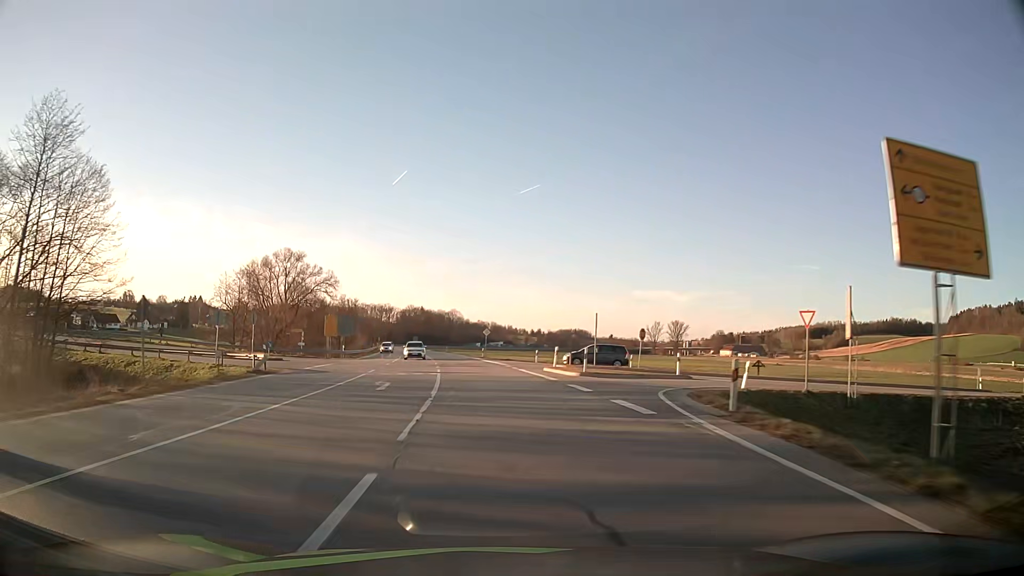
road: secondary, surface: asphalt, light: Day
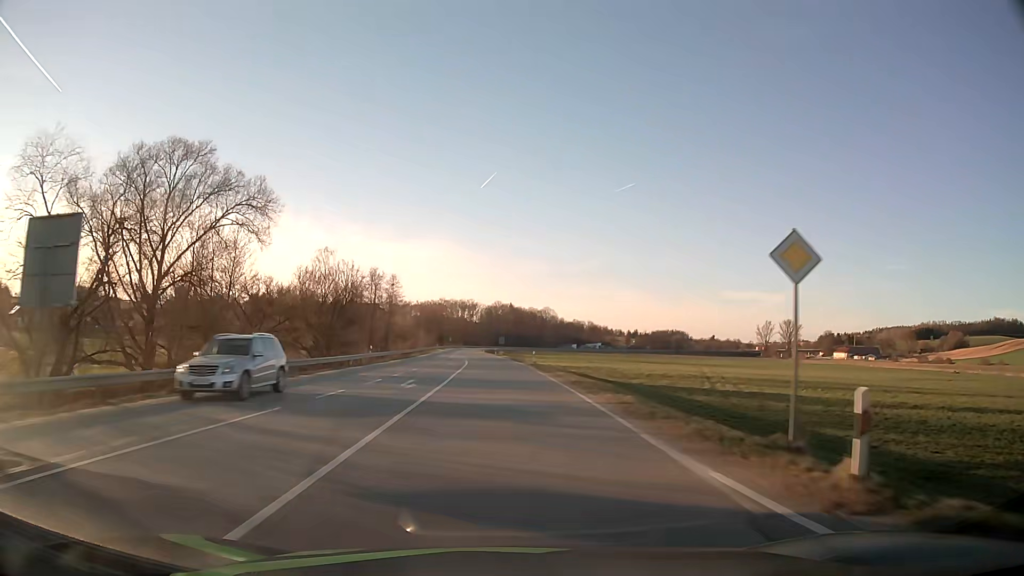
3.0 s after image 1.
(-4.9, +61.8) m; -8°
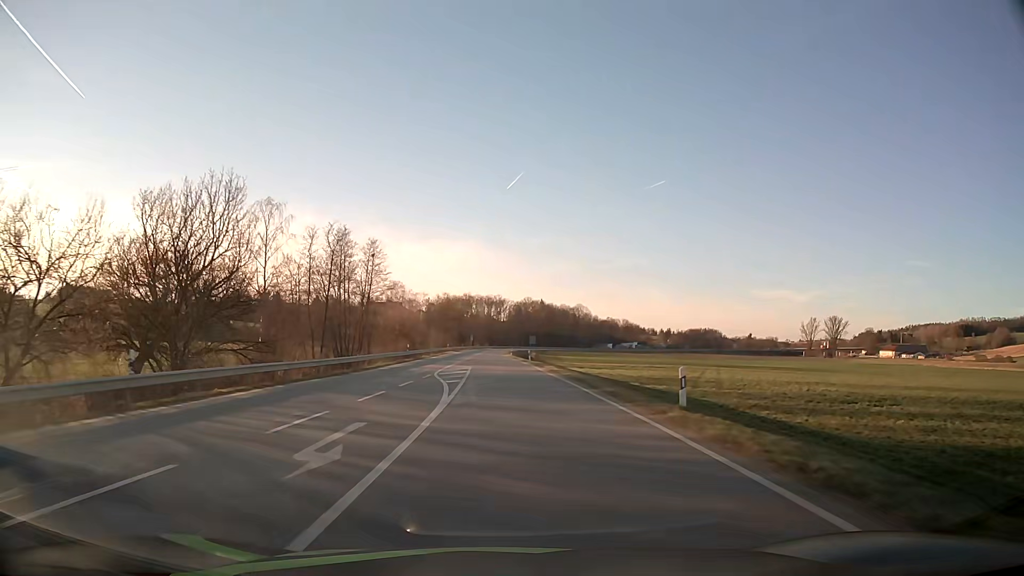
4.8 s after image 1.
(-0.9, +37.2) m; -2°
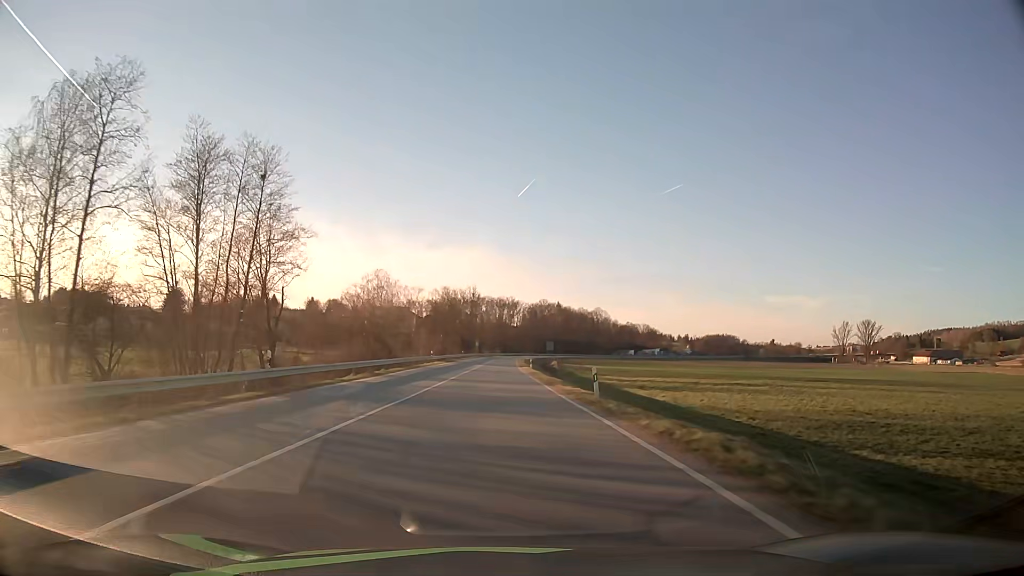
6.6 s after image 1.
(-0.3, +37.2) m; -1°
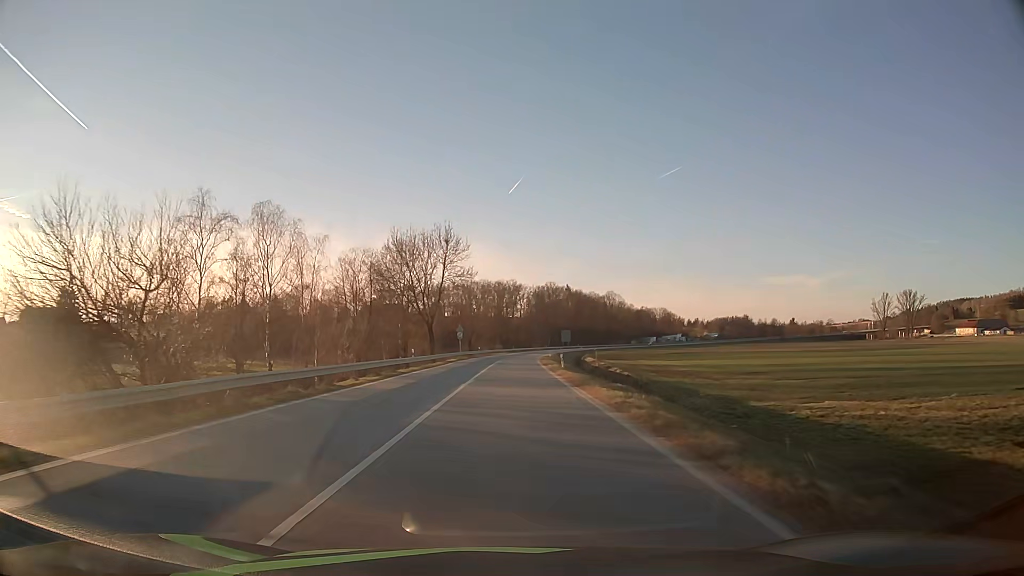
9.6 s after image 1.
(-0.6, +62.2) m; 0°
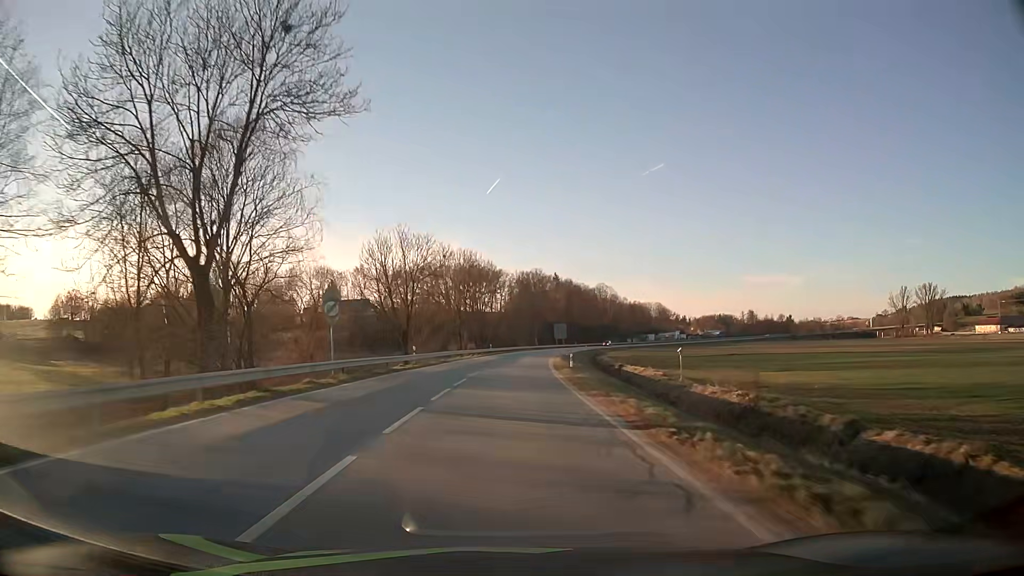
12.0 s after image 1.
(+0.8, +49.9) m; +2°
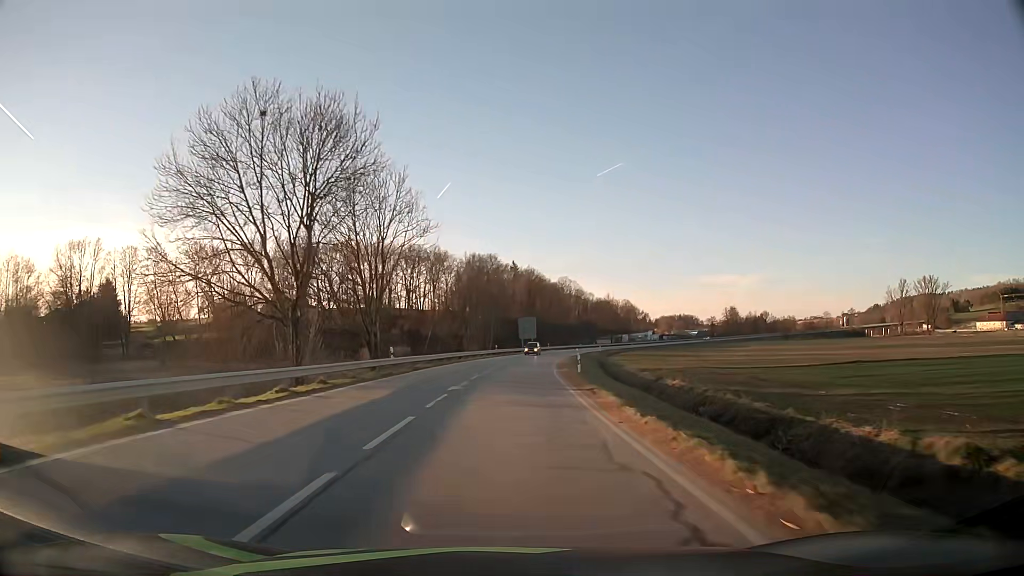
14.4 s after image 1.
(+1.4, +50.3) m; +4°
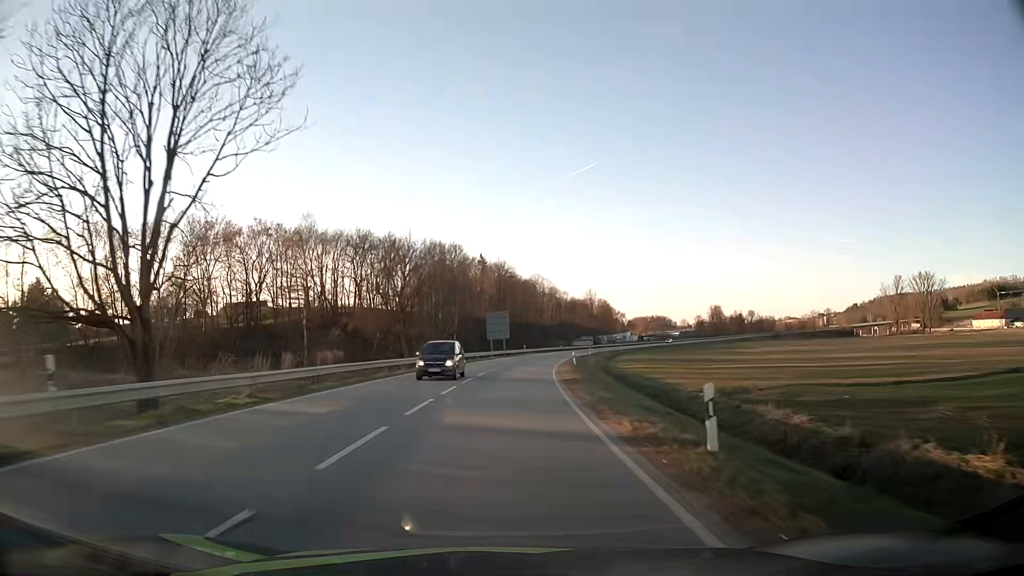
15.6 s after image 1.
(+0.6, +25.8) m; +3°
(0, +10) (0, +20) (+1, +30) (+1, +40) (+2, +50) (+3, +60) (+4, +70) (+6, +80) (+8, +89) (+10, +99) m
